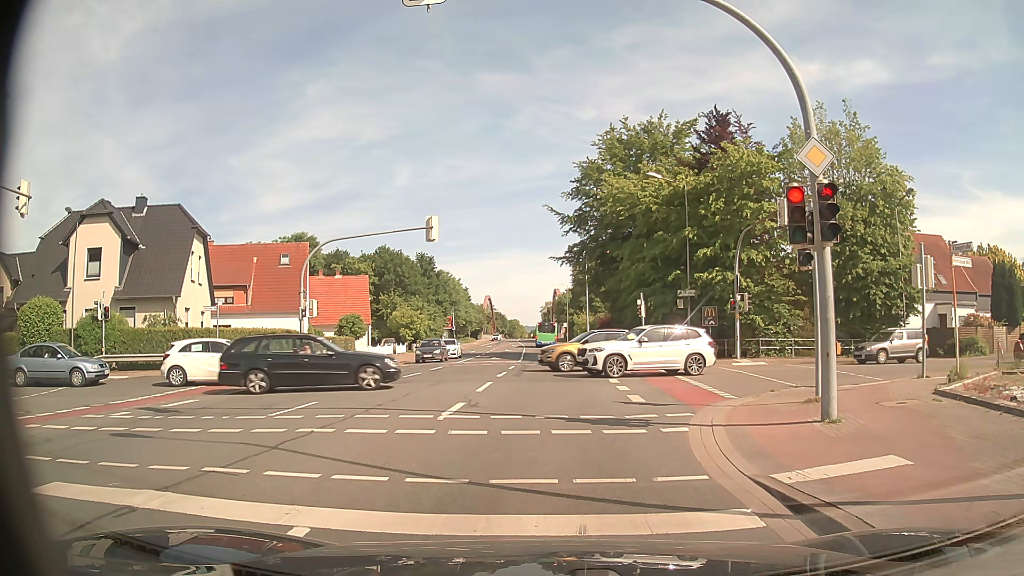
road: secondary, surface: asphalt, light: Day
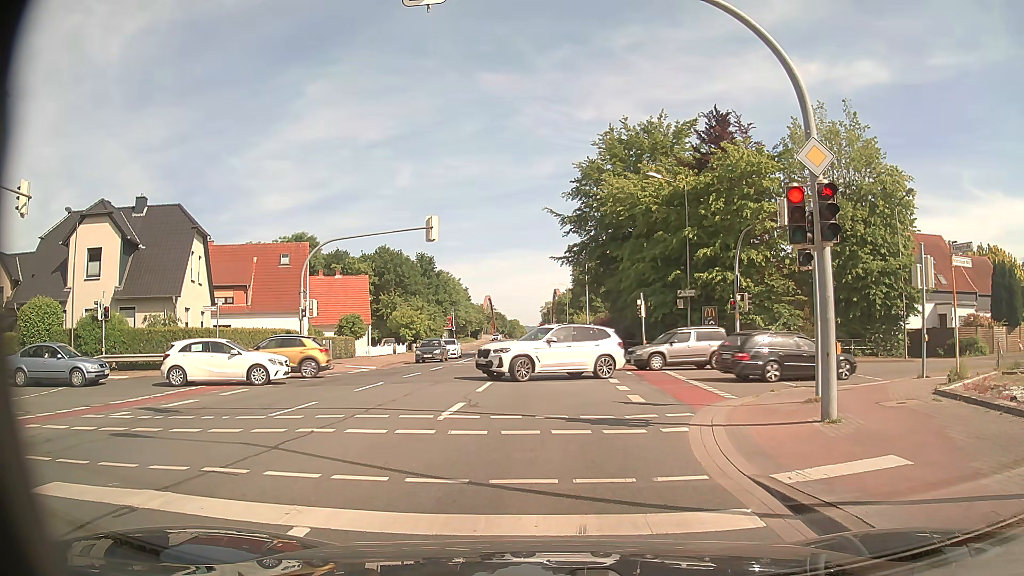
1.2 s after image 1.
(0.0, 0.0) m; 0°
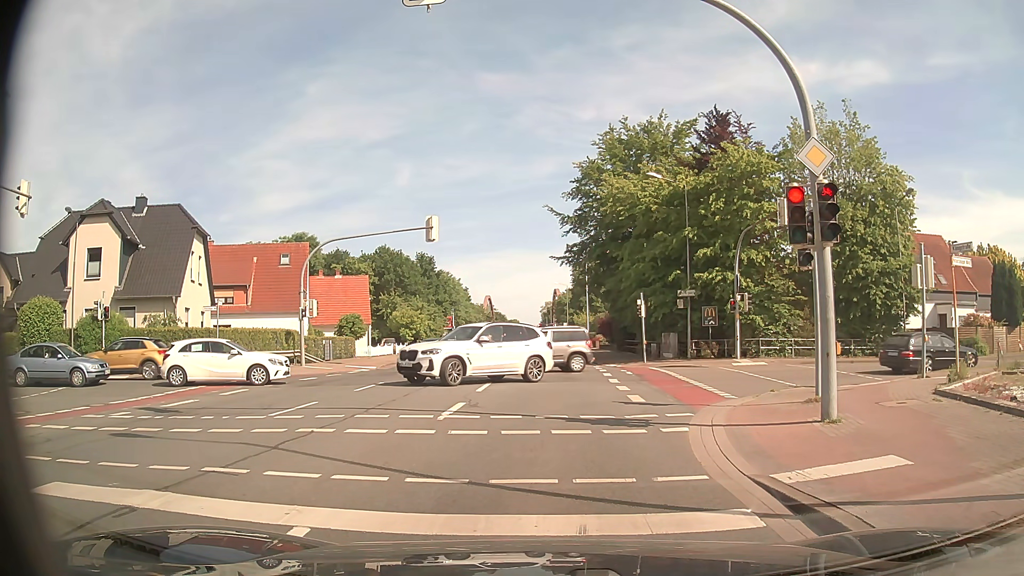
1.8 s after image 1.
(0.0, 0.0) m; 0°
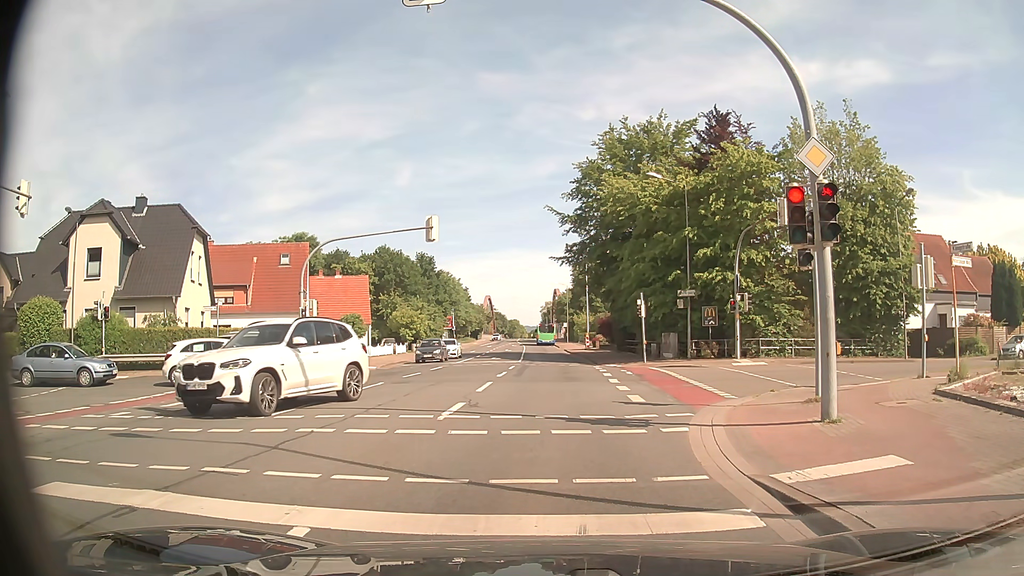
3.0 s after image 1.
(0.0, 0.0) m; 0°
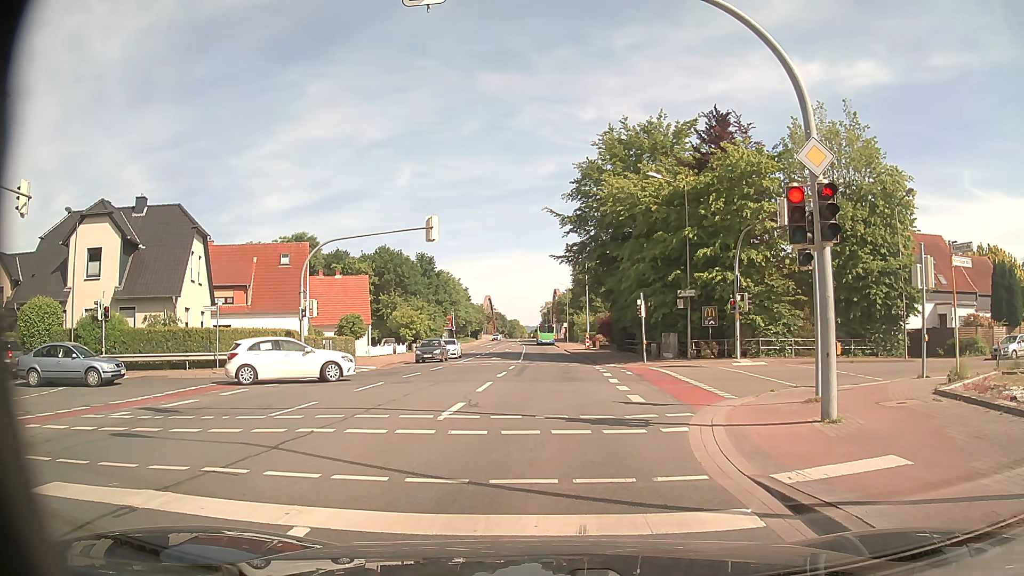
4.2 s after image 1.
(0.0, 0.0) m; 0°
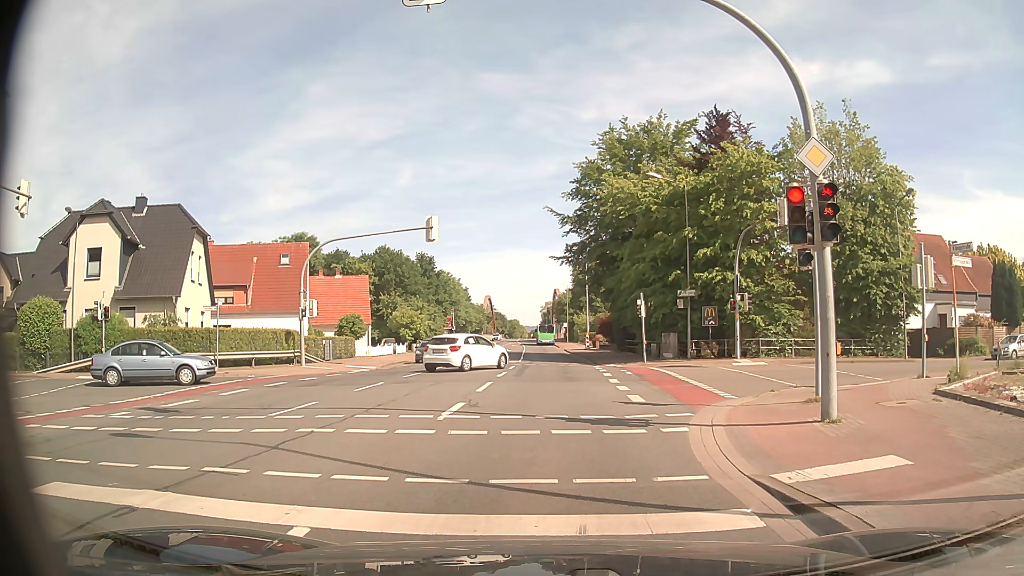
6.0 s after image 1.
(0.0, 0.0) m; 0°
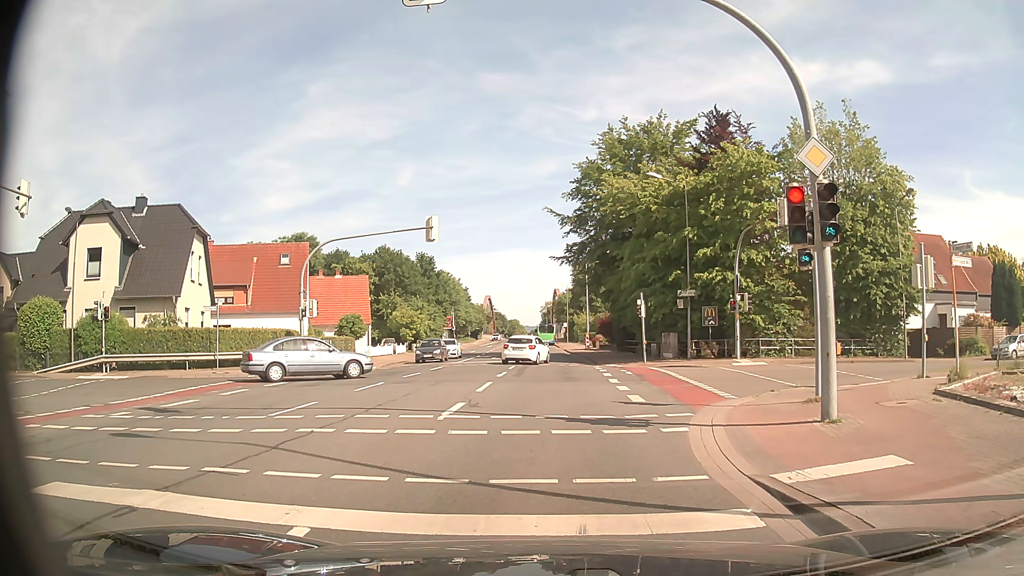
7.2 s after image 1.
(0.0, 0.0) m; 0°
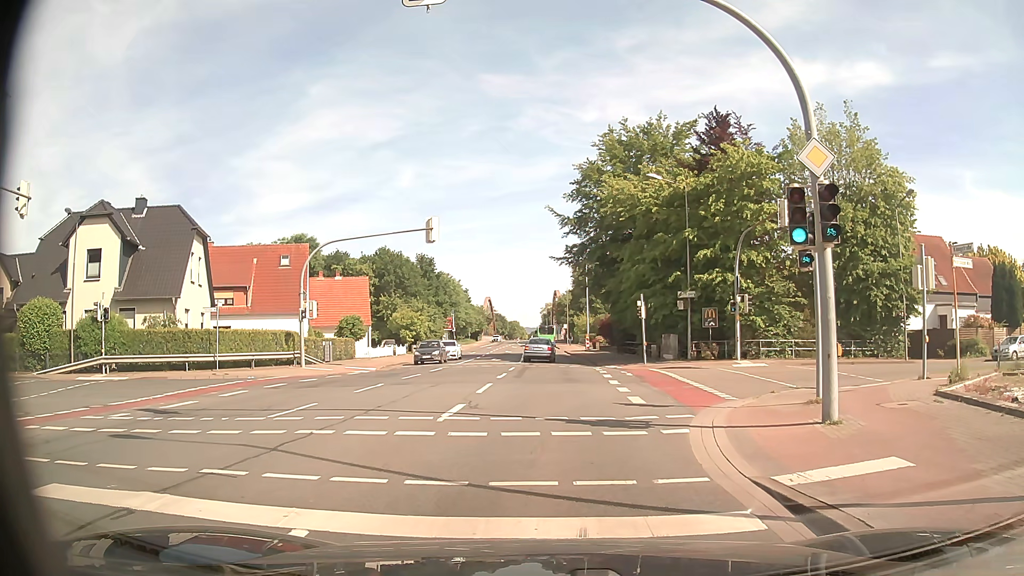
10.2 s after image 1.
(0.0, 0.0) m; 0°
(0, +10) (-1, +20) (-1, +30) (-2, +40) (-2, +50) (-3, +60) (-3, +70) (-4, +80) (-5, +90) (-6, +100) m
